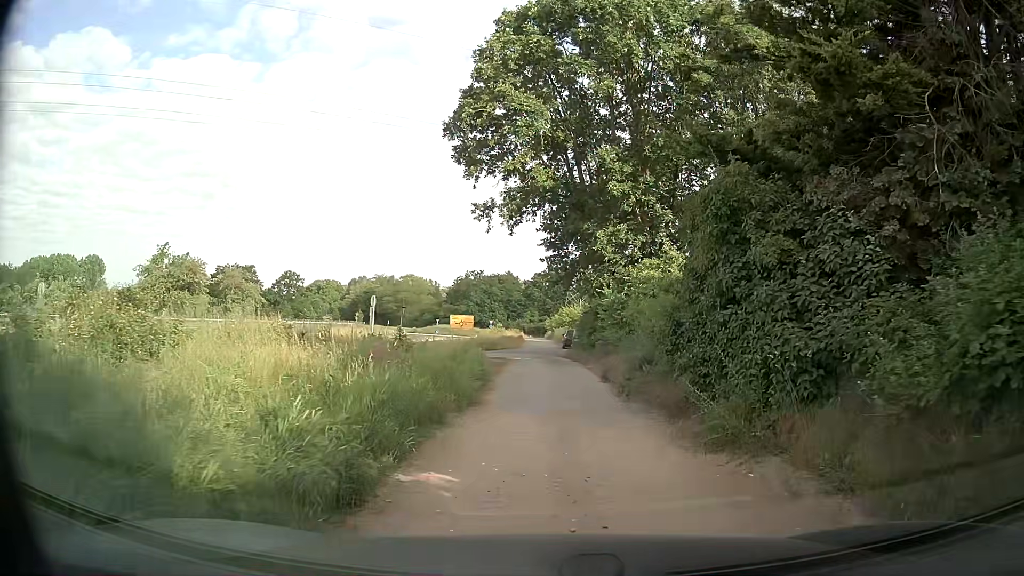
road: secondary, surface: asphalt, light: Day
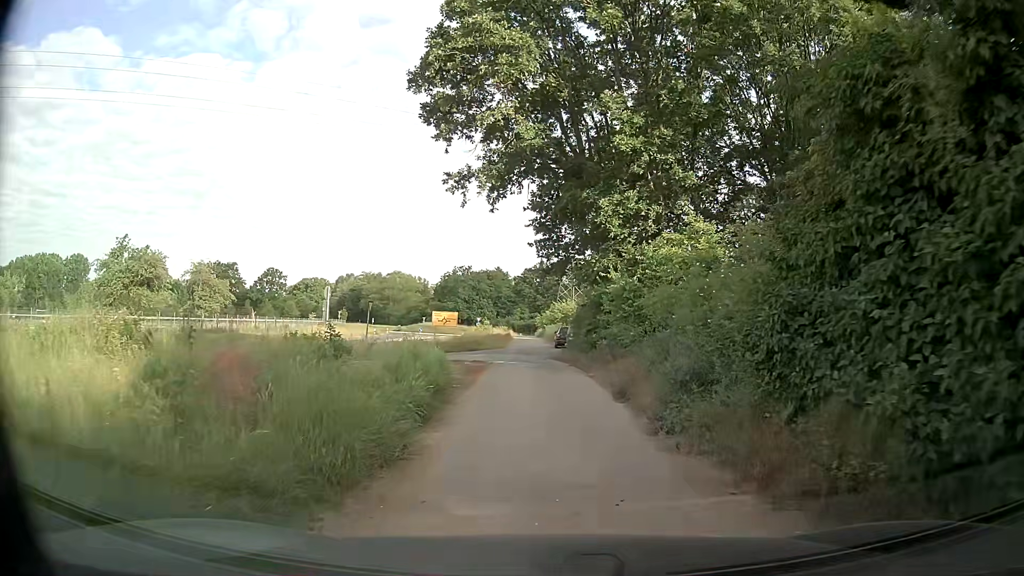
(0.0, +6.3) m; 0°
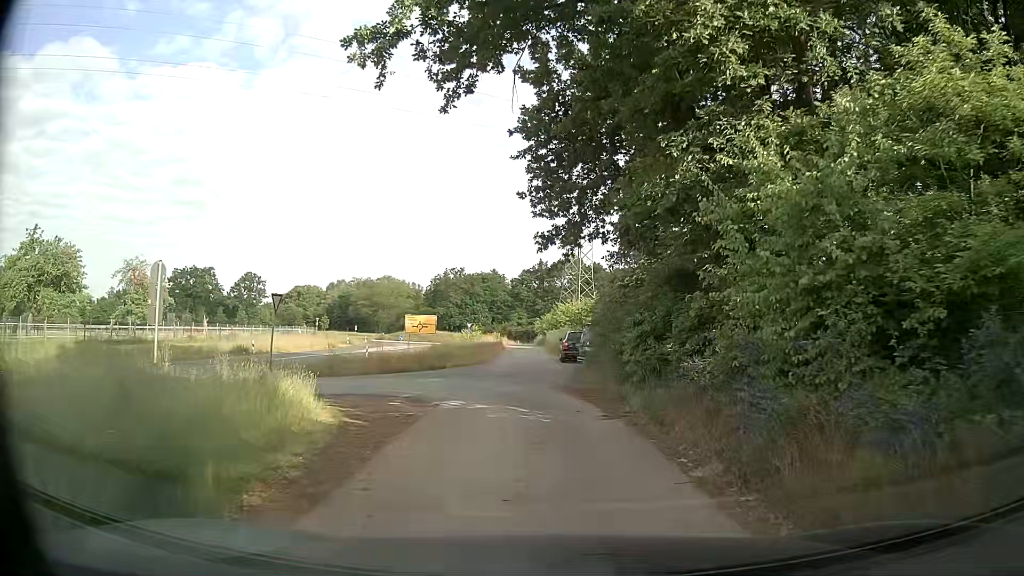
(-0.1, +13.9) m; -1°
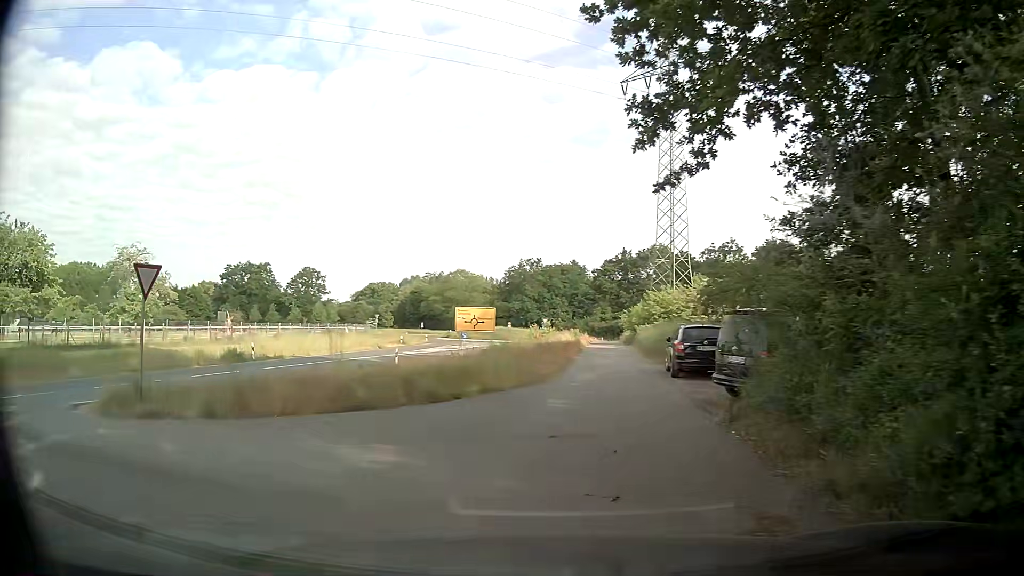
(0.0, +12.3) m; -6°
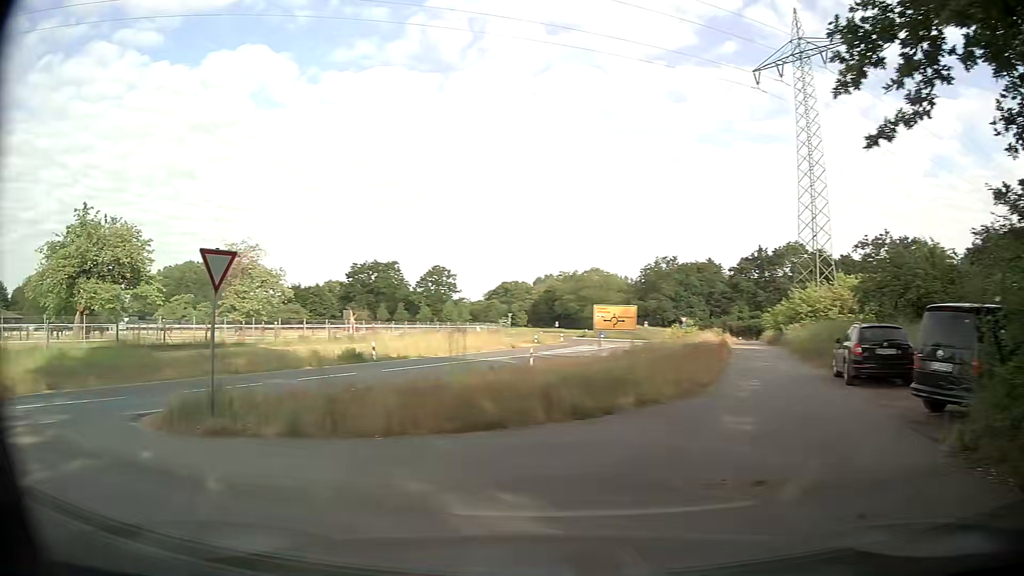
(-0.1, +2.6) m; -11°
